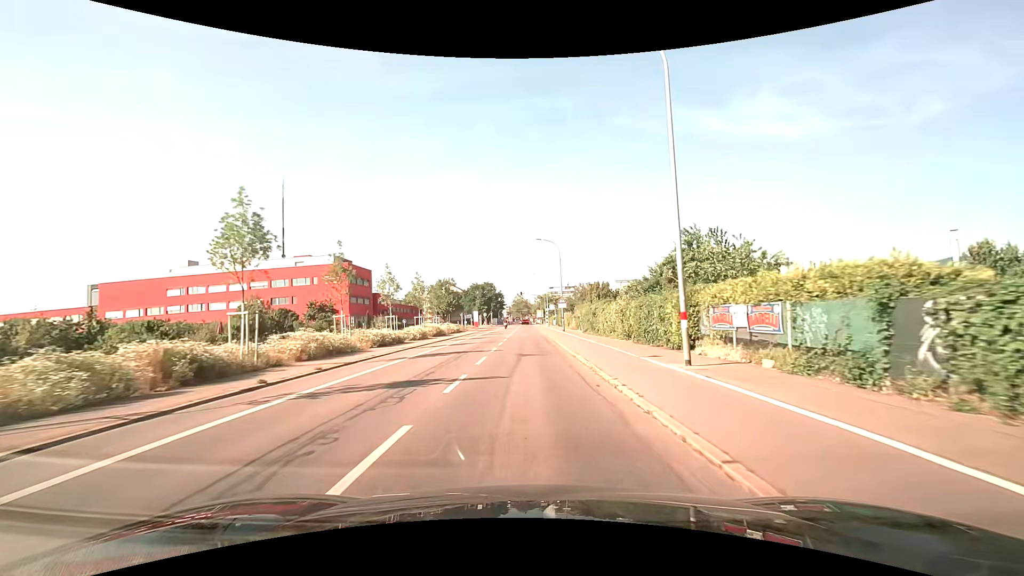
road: secondary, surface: asphalt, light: Day
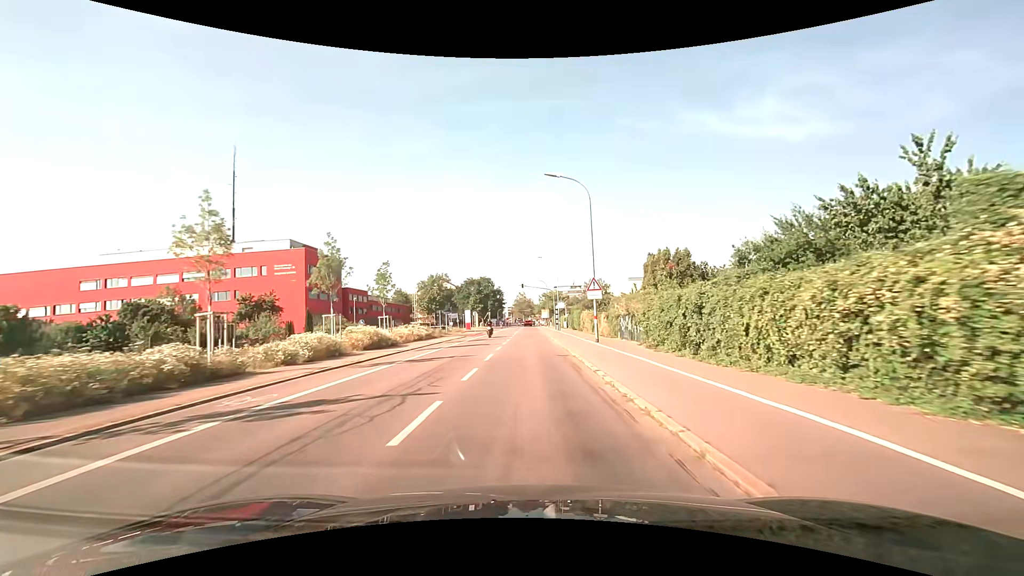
(-0.2, +22.0) m; -1°
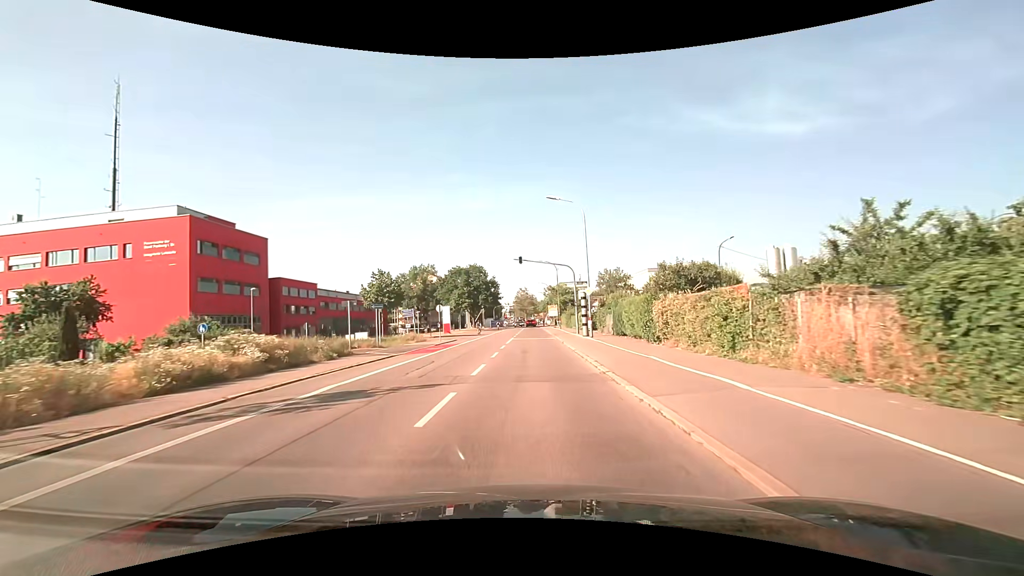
(+0.1, +29.1) m; 0°
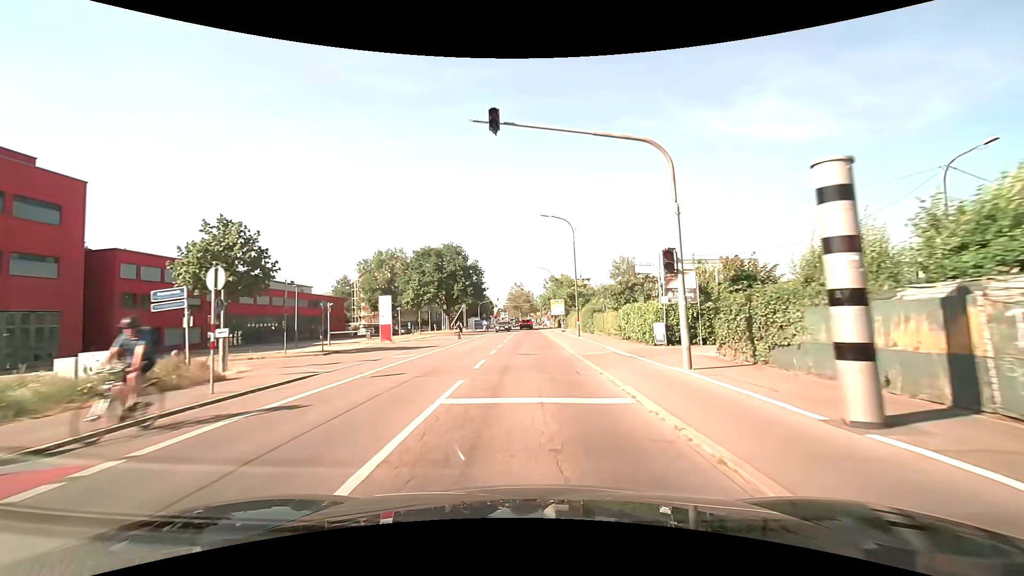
(+0.1, +28.9) m; +1°
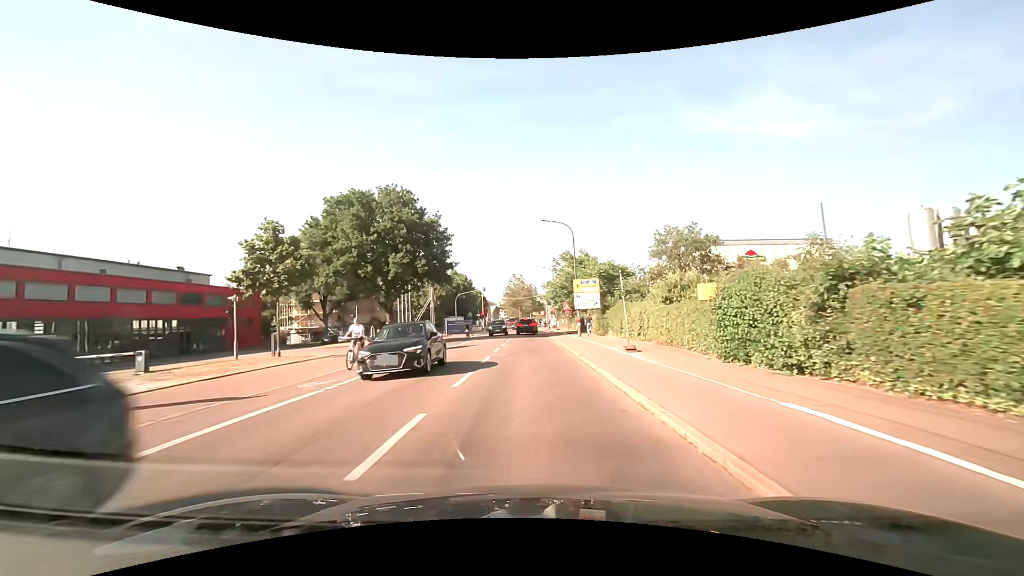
(-0.1, +33.9) m; -1°
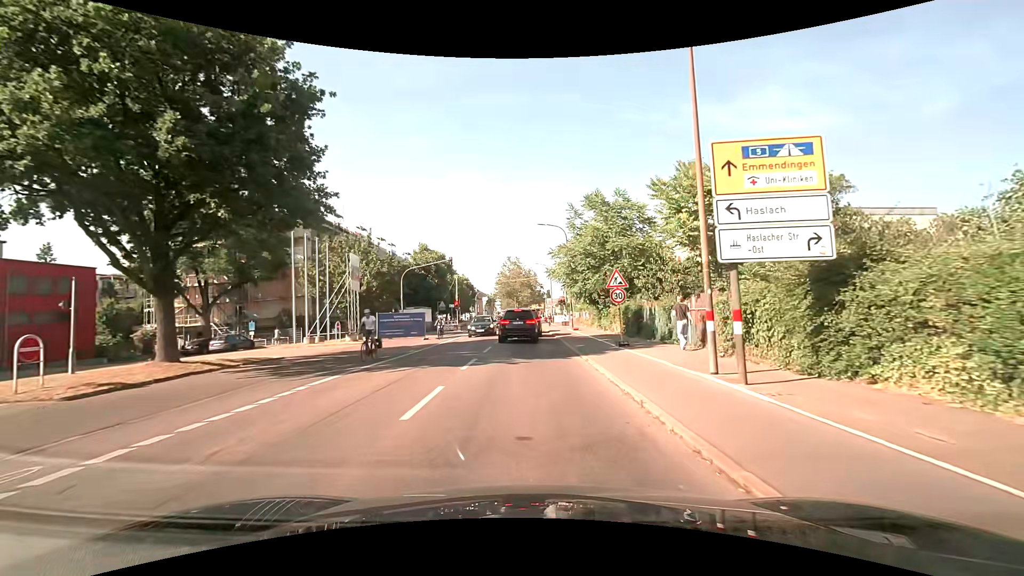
(+0.2, +27.5) m; 0°
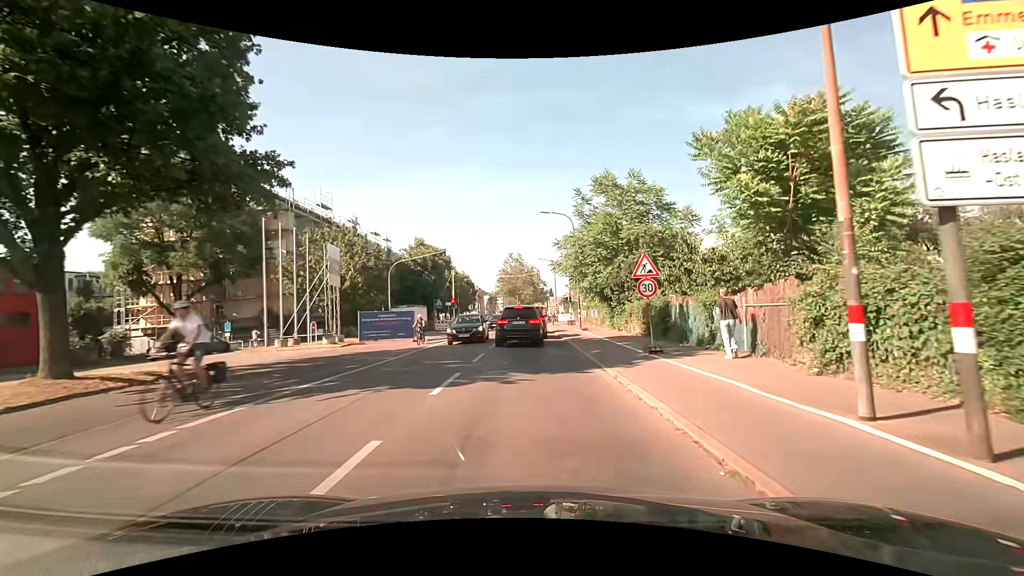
(0.0, +4.2) m; -1°
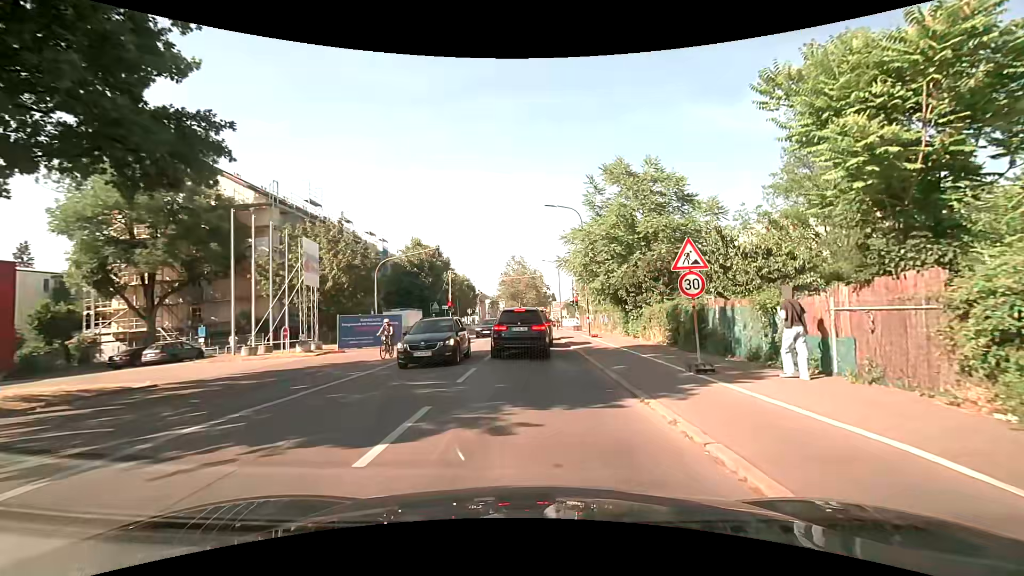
(0.0, +3.7) m; 0°
(0, +10) (0, +20) (0, +30) (0, +40) (0, +50) (0, +60) (0, +70) (+1, +80) (+2, +90) (+4, +100) m
